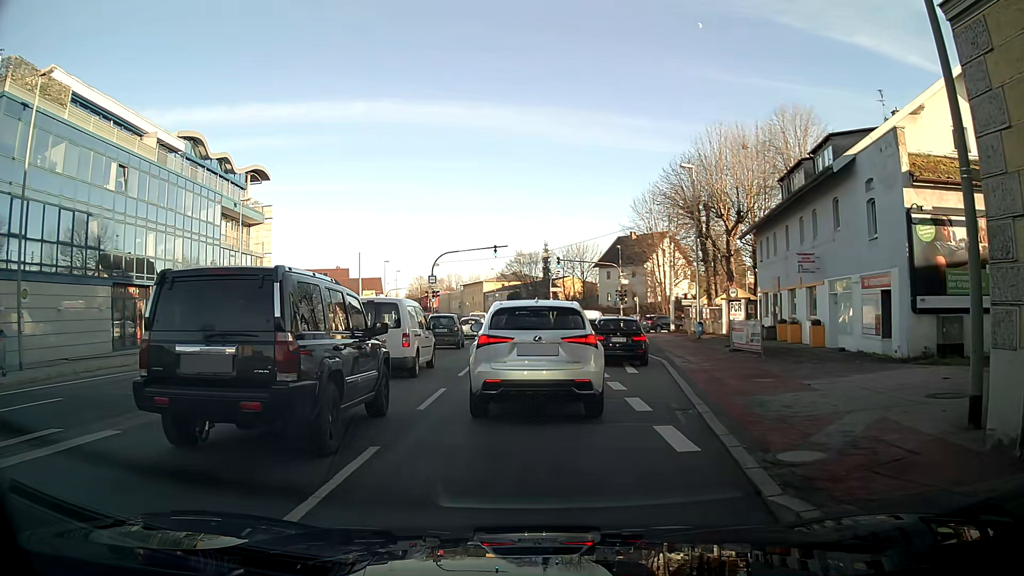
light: Day
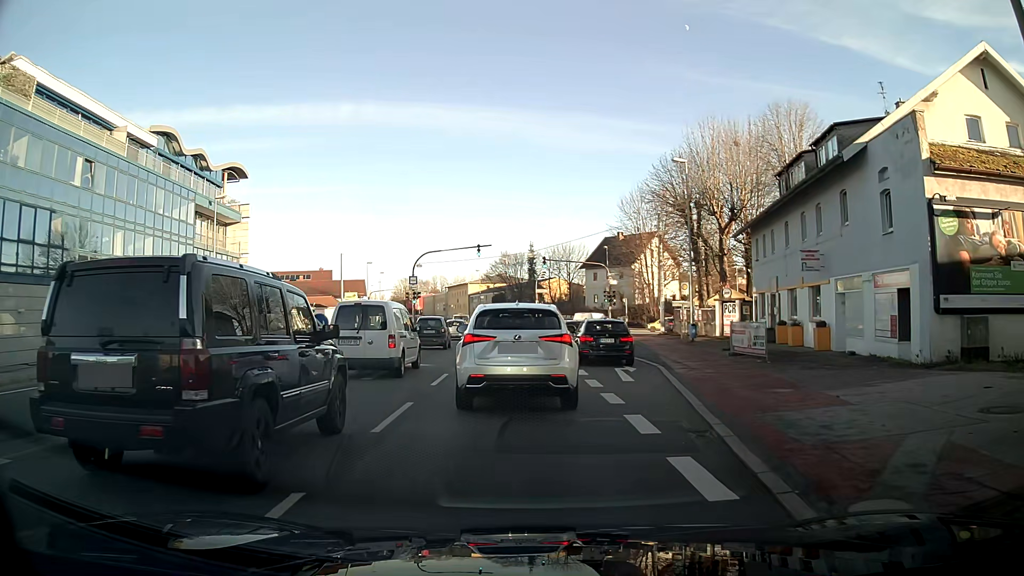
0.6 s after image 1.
(0.0, +2.0) m; +2°
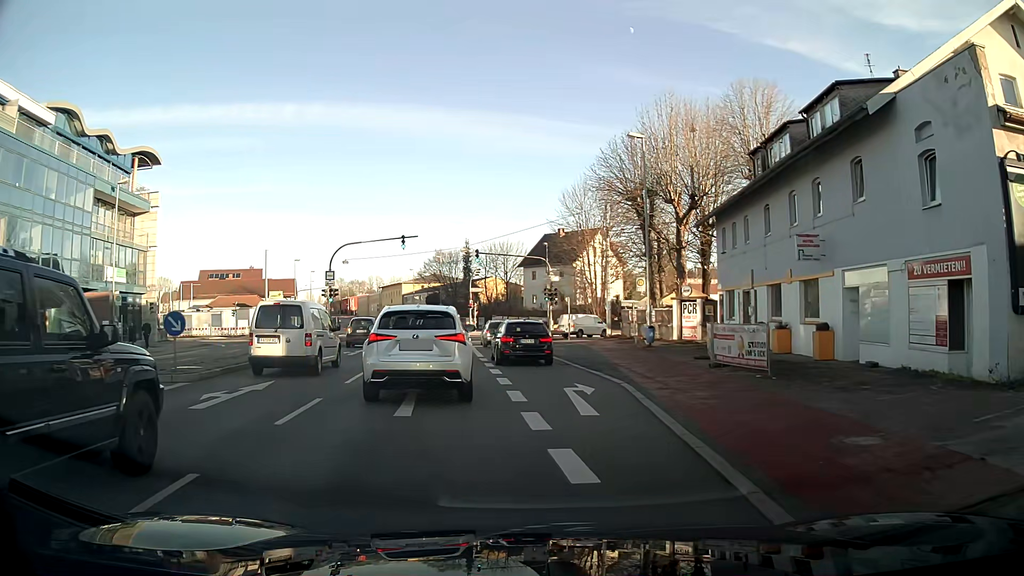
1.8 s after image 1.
(+0.2, +5.8) m; +4°
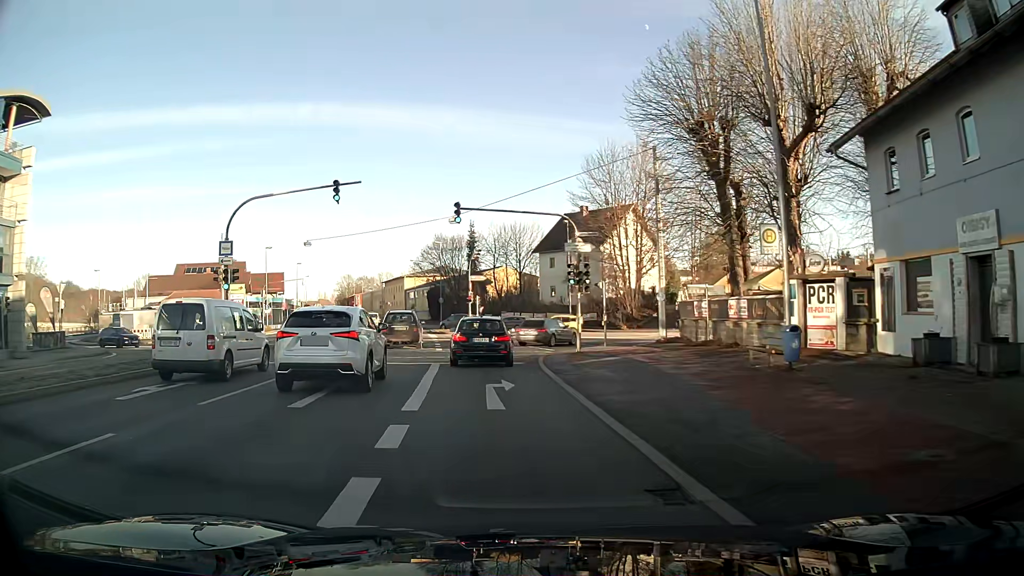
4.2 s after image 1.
(+0.1, +16.8) m; -2°
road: primary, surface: asphalt
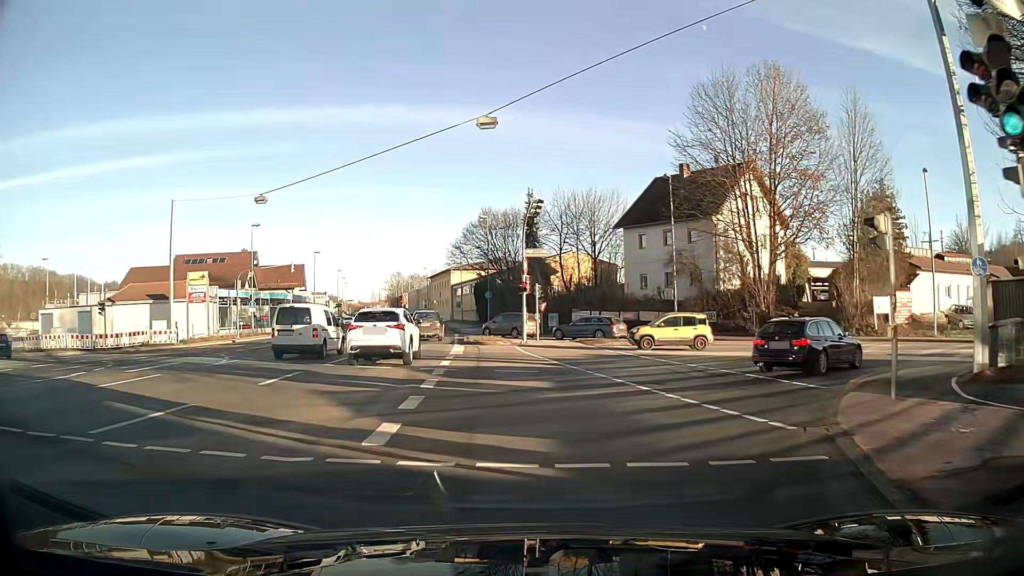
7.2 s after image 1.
(-1.2, +21.5) m; -3°
